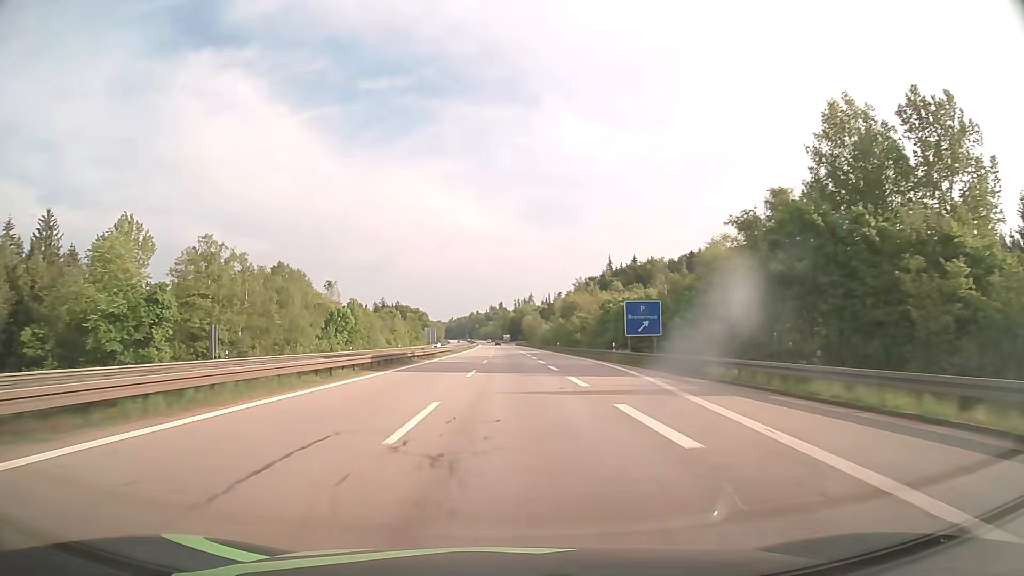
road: motorway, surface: asphalt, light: Day
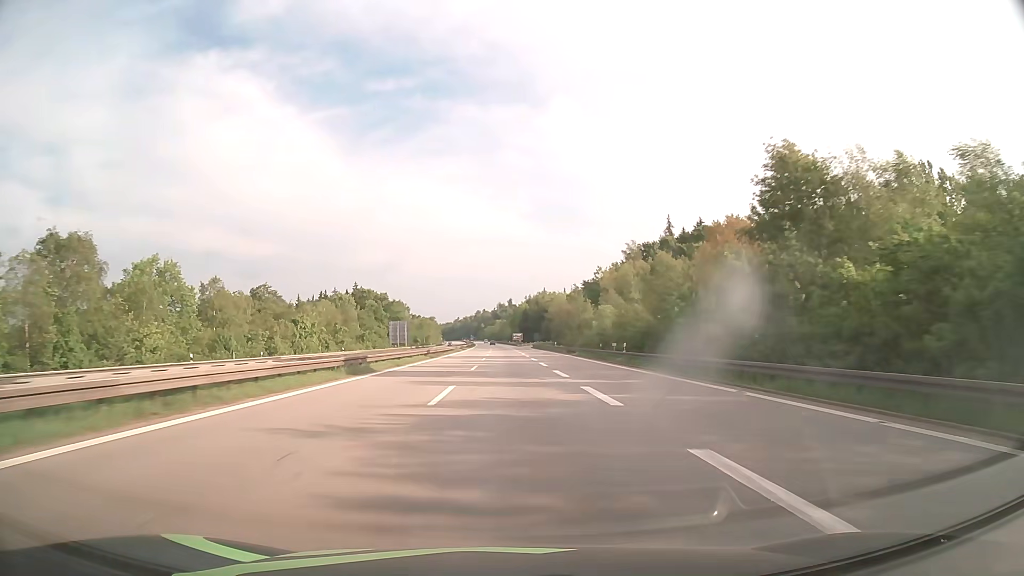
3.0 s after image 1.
(-0.6, +102.0) m; -1°
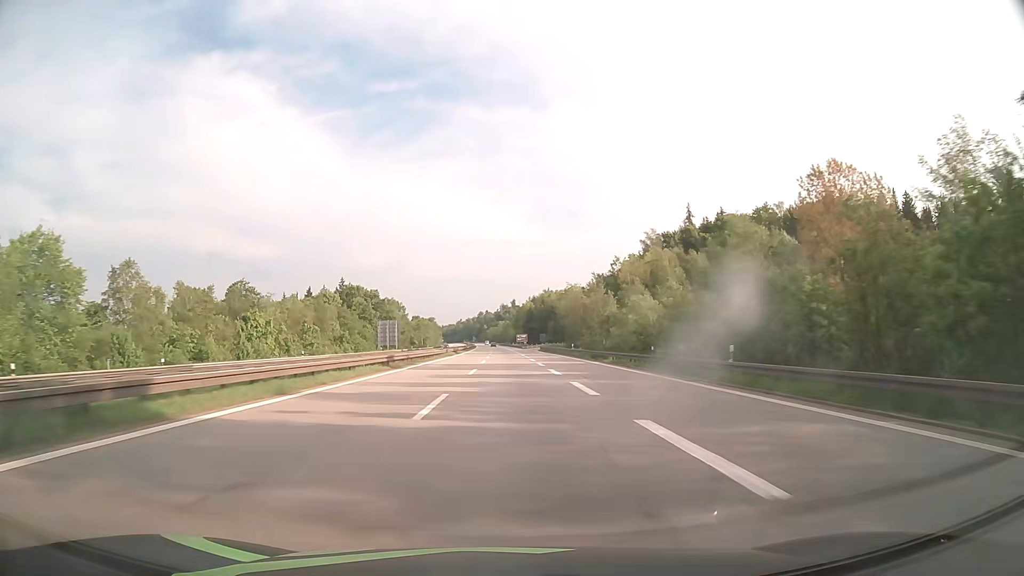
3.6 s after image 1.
(-0.1, +20.5) m; 0°
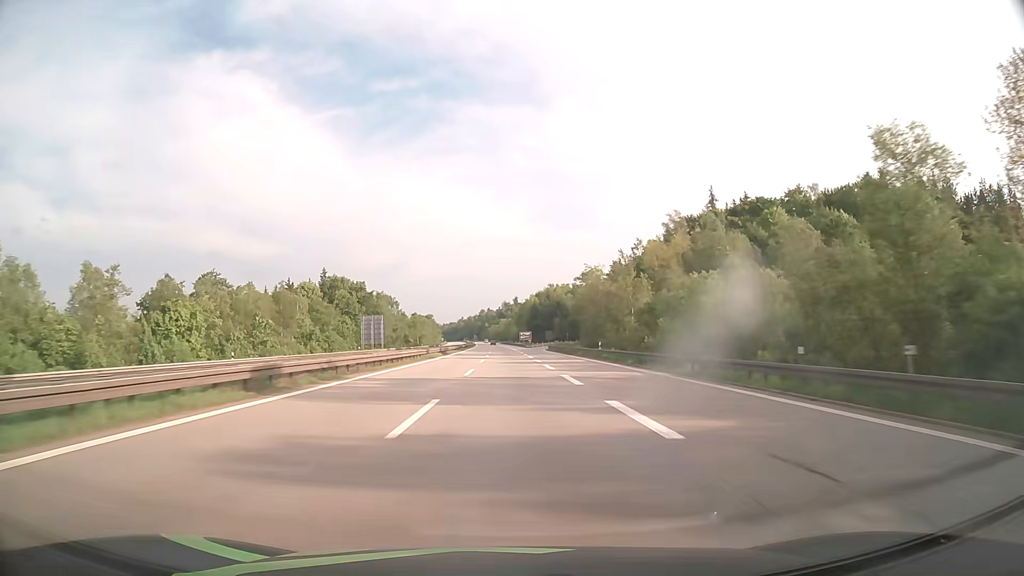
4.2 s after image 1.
(0.0, +20.5) m; 0°
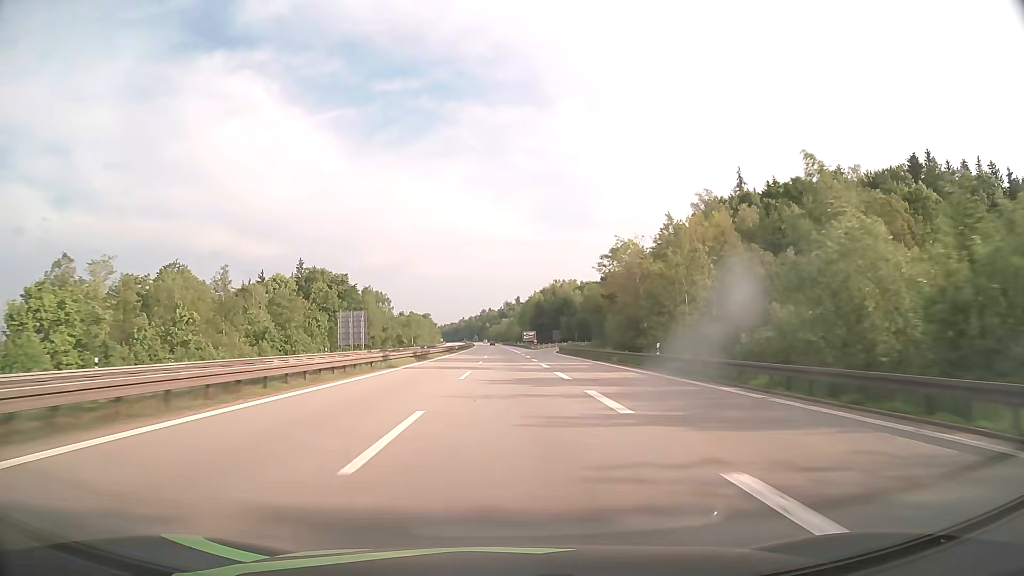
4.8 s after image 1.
(0.0, +20.5) m; 0°
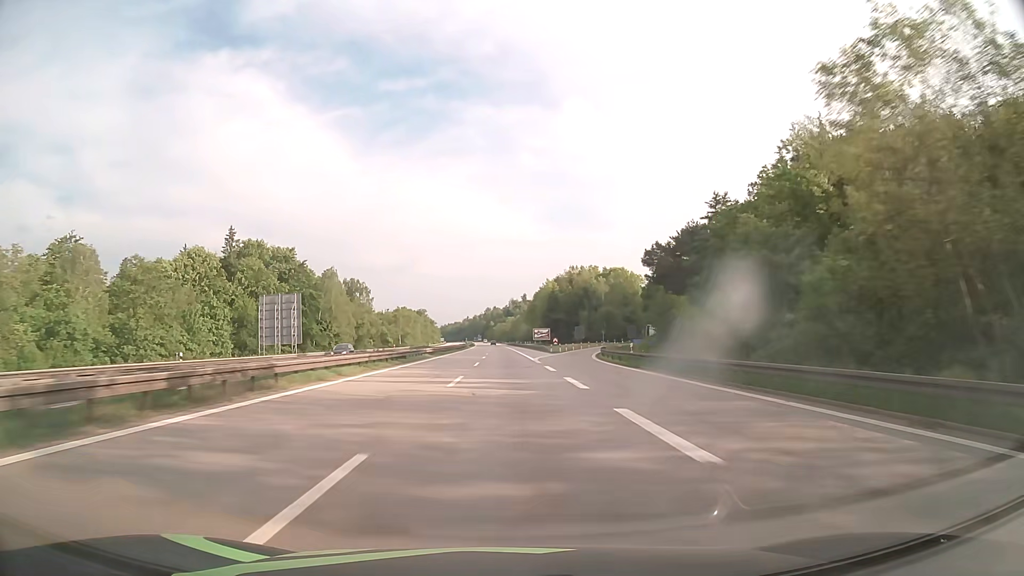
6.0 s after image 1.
(-0.2, +41.1) m; 0°
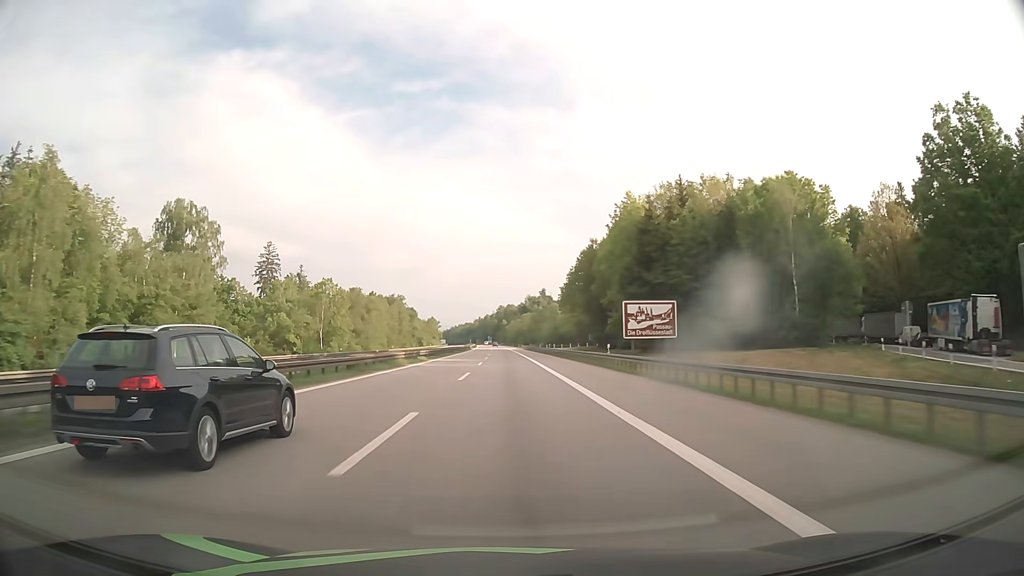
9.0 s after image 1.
(-1.1, +103.0) m; -1°
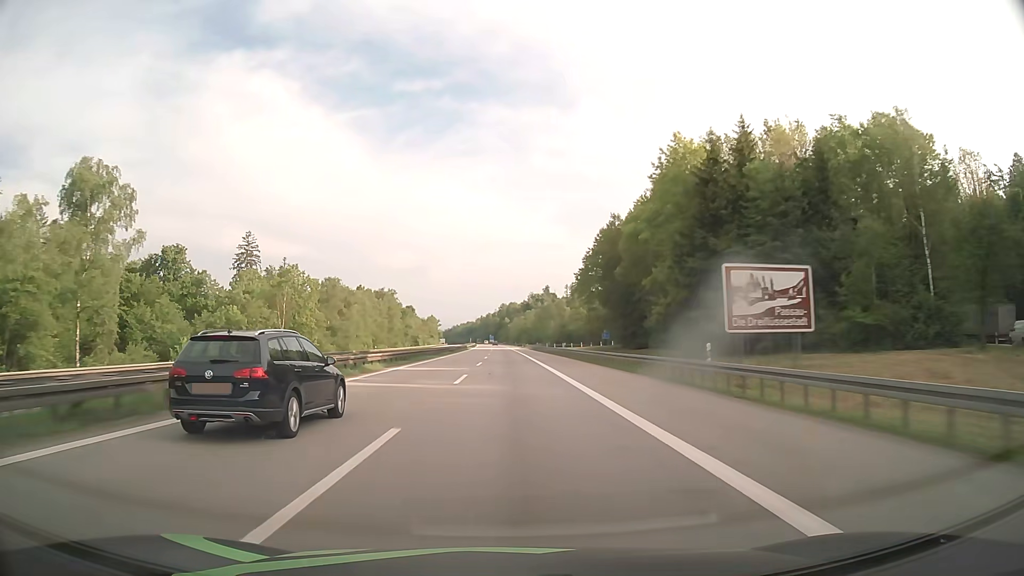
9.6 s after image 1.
(0.0, +20.6) m; 0°
(0, +10) (0, +20) (0, +30) (0, +40) (0, +50) (0, +60) (0, +70) (0, +80) (-1, +90) (-1, +100) m
